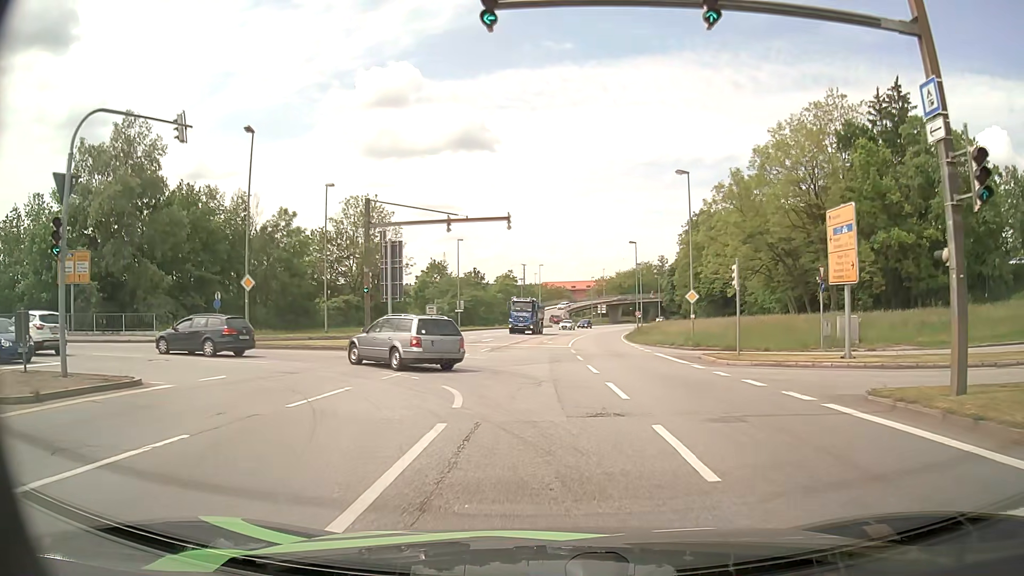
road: primary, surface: asphalt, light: Day
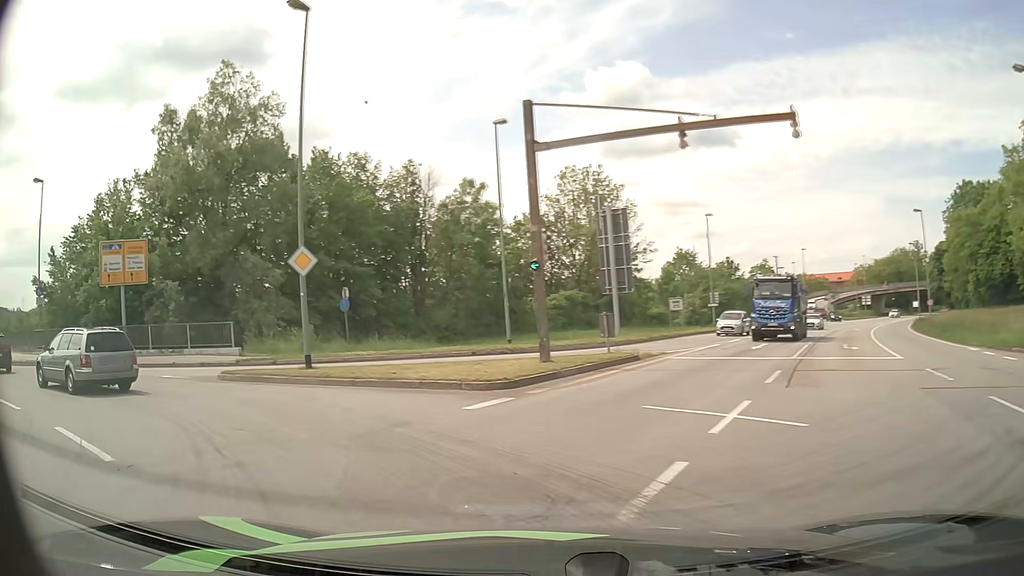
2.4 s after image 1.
(-1.4, +15.8) m; -20°
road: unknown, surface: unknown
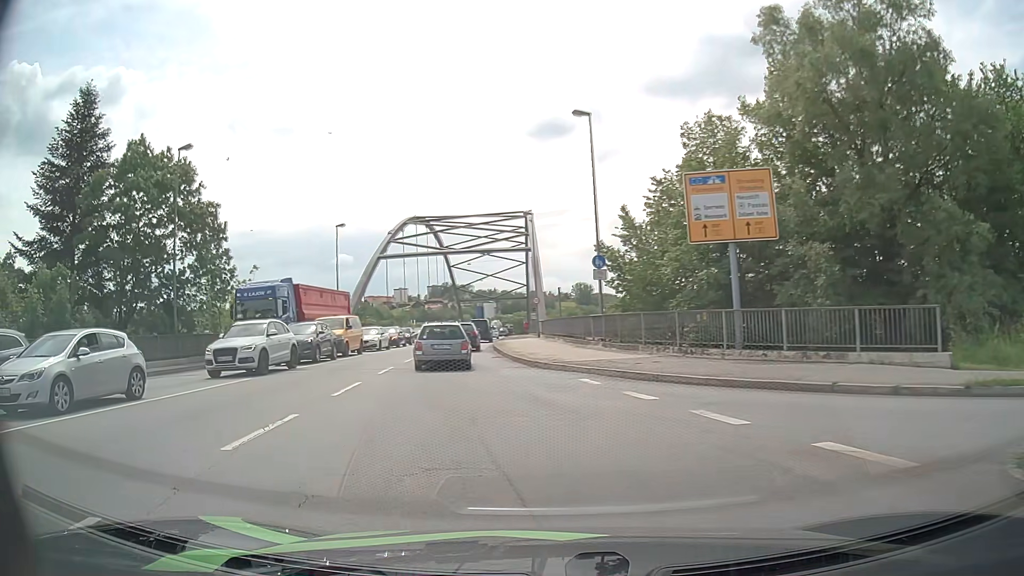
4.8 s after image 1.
(-5.8, +11.5) m; -54°
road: primary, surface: asphalt
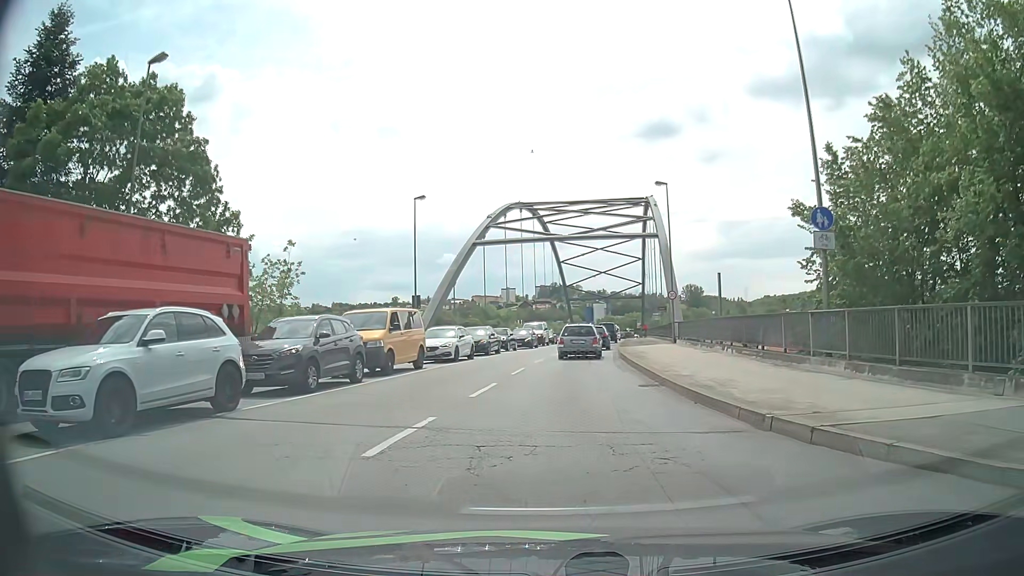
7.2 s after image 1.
(-1.9, +12.4) m; -10°
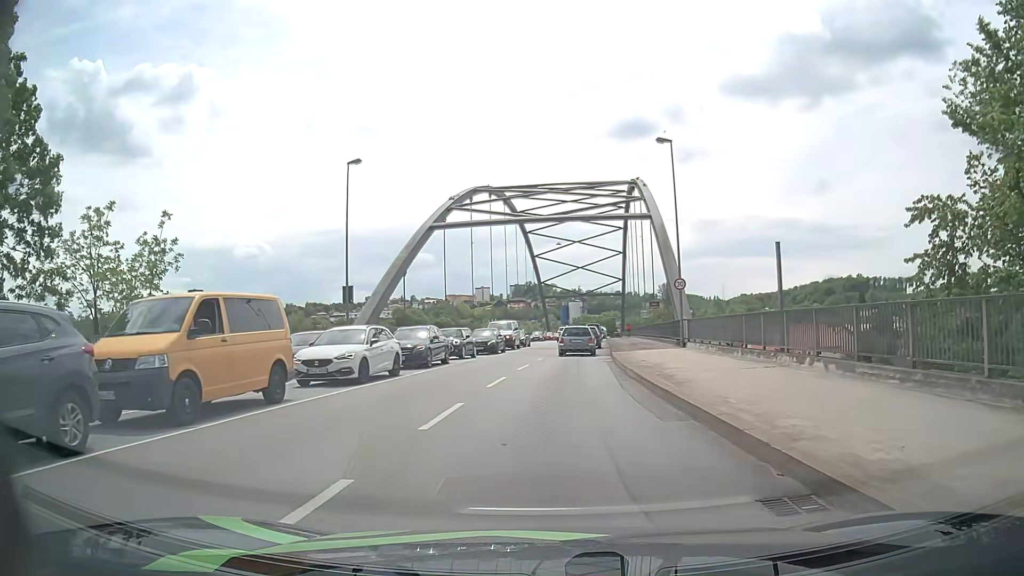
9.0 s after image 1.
(+0.1, +10.2) m; +2°
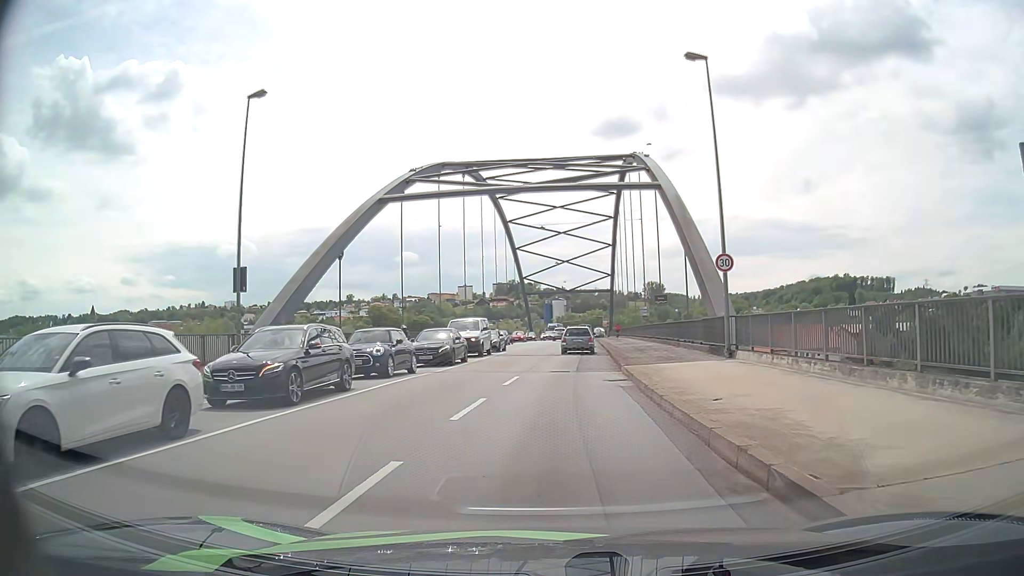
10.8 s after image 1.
(0.0, +11.1) m; +1°
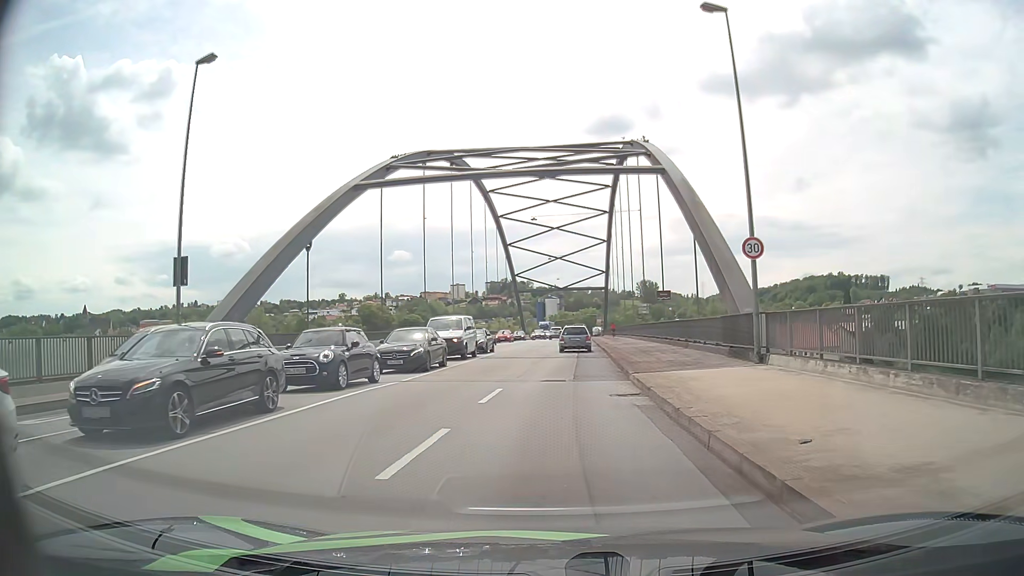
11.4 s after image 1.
(0.0, +3.8) m; +1°
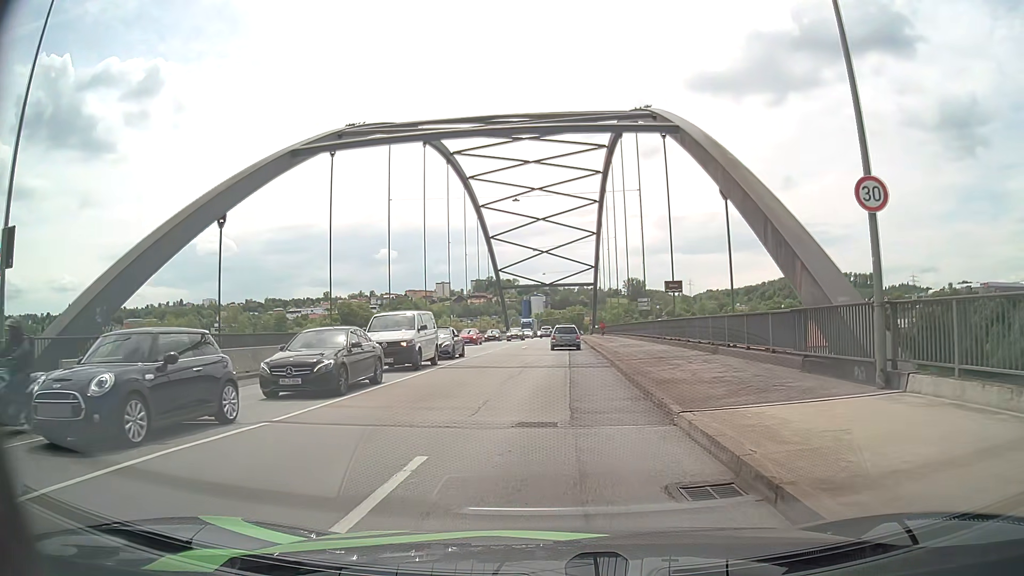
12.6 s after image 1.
(0.0, +7.7) m; 0°
(0, +10) (0, +20) (+1, +30) (+1, +40) (+1, +50) (+2, +60) (+2, +70) (+3, +80) (+3, +90) (+3, +100) m
